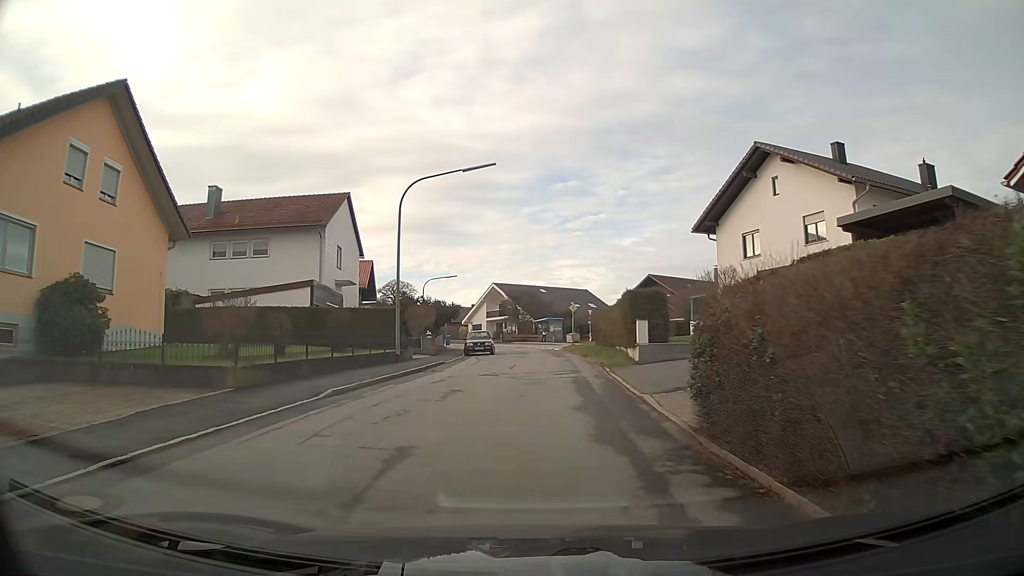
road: residential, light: Day
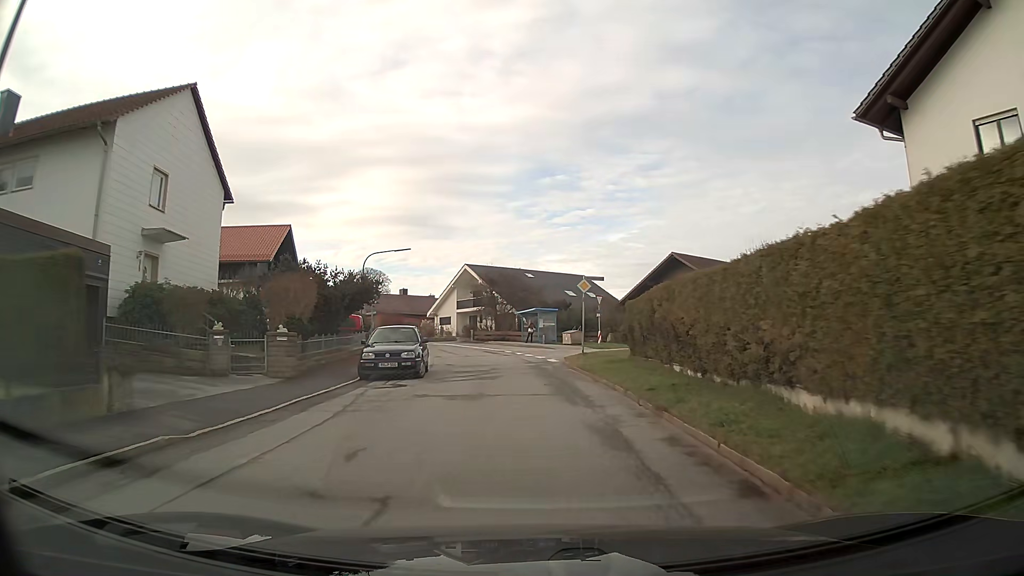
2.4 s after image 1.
(+0.2, +21.1) m; +1°
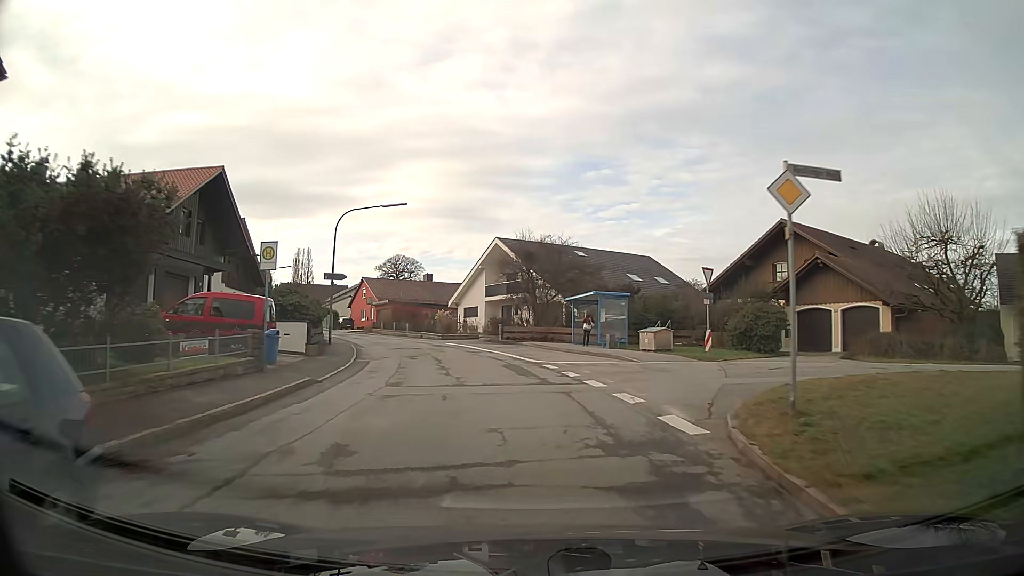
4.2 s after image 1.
(-0.6, +17.8) m; -5°
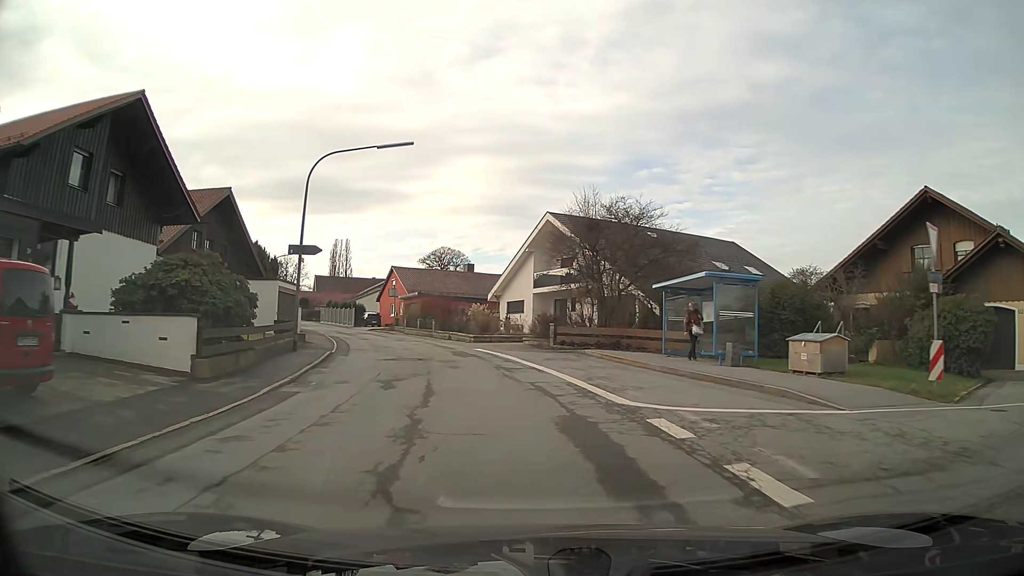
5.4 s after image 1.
(-0.5, +12.1) m; -4°
